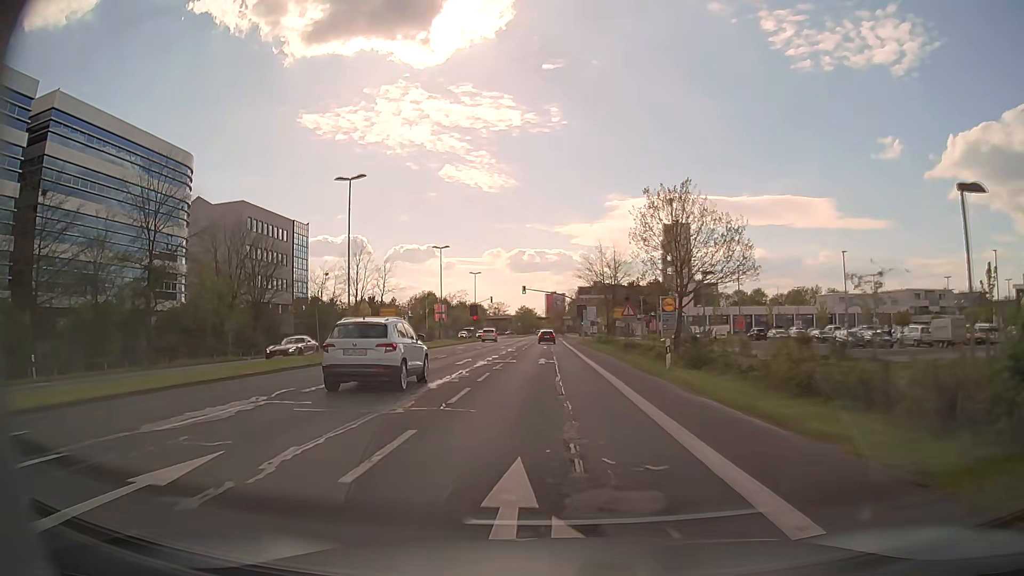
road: secondary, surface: asphalt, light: Day
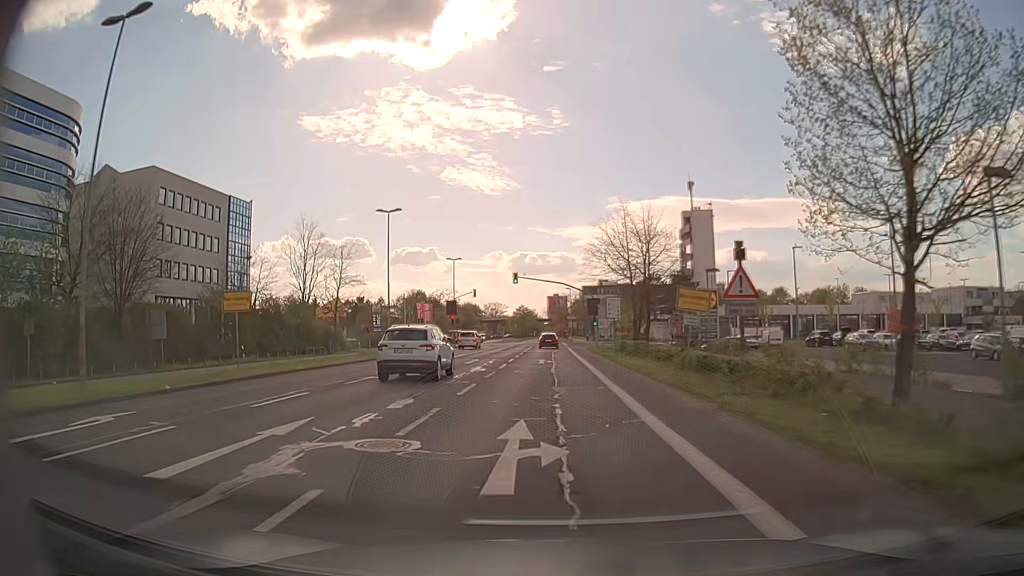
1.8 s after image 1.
(-0.1, +21.5) m; 0°
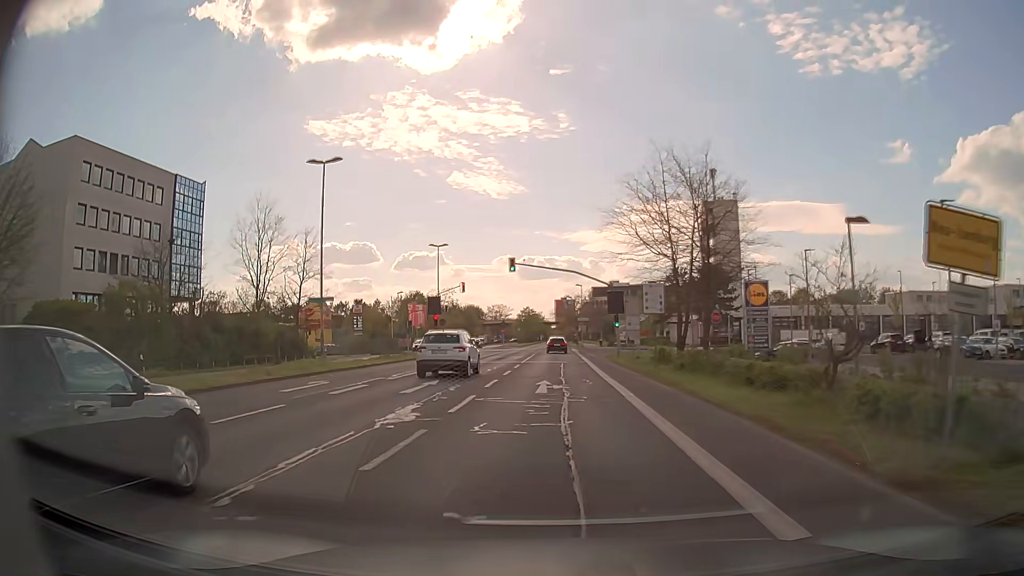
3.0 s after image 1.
(-0.1, +14.2) m; -1°
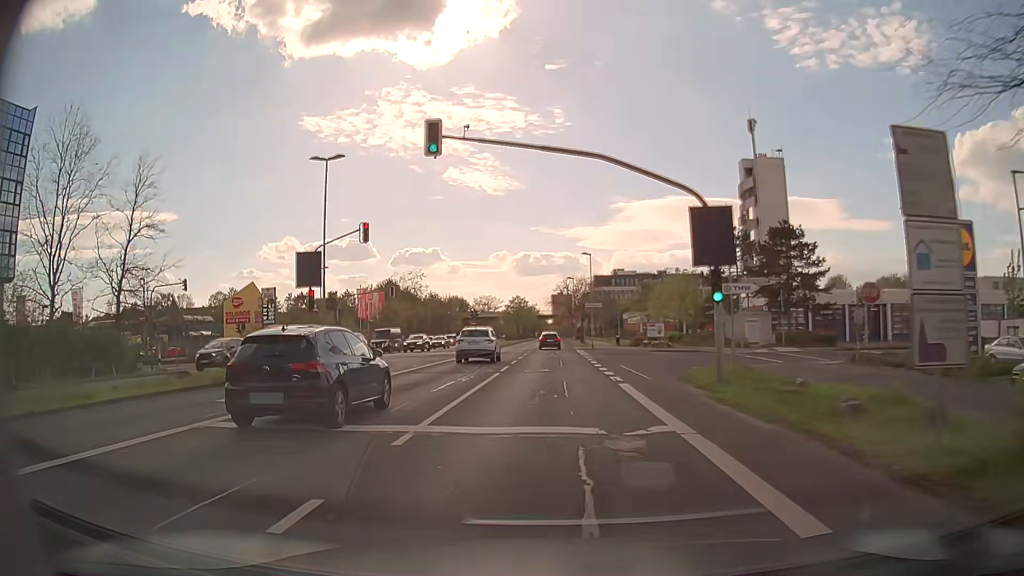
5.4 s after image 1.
(+0.2, +28.7) m; 0°
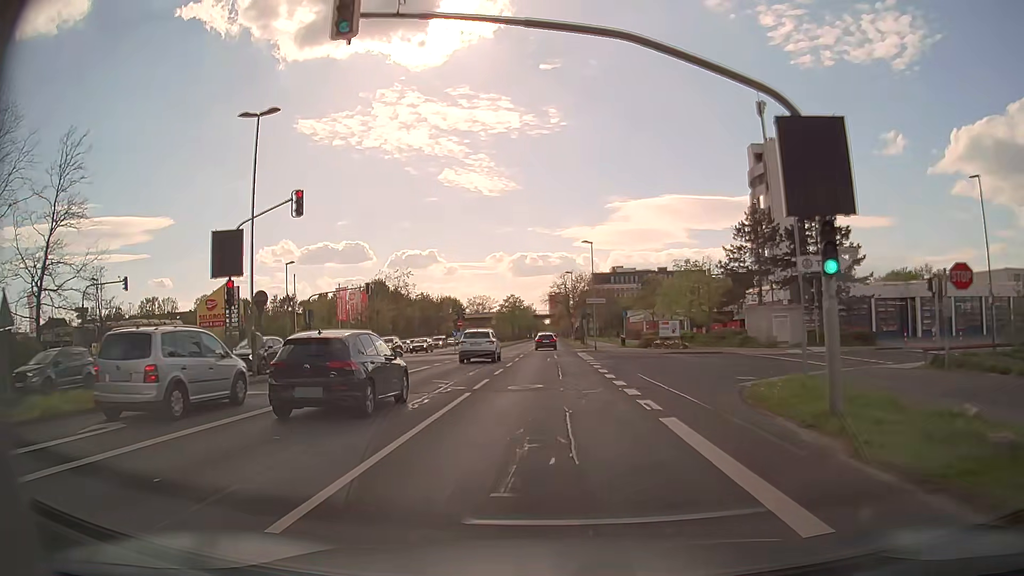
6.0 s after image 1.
(0.0, +7.3) m; 0°
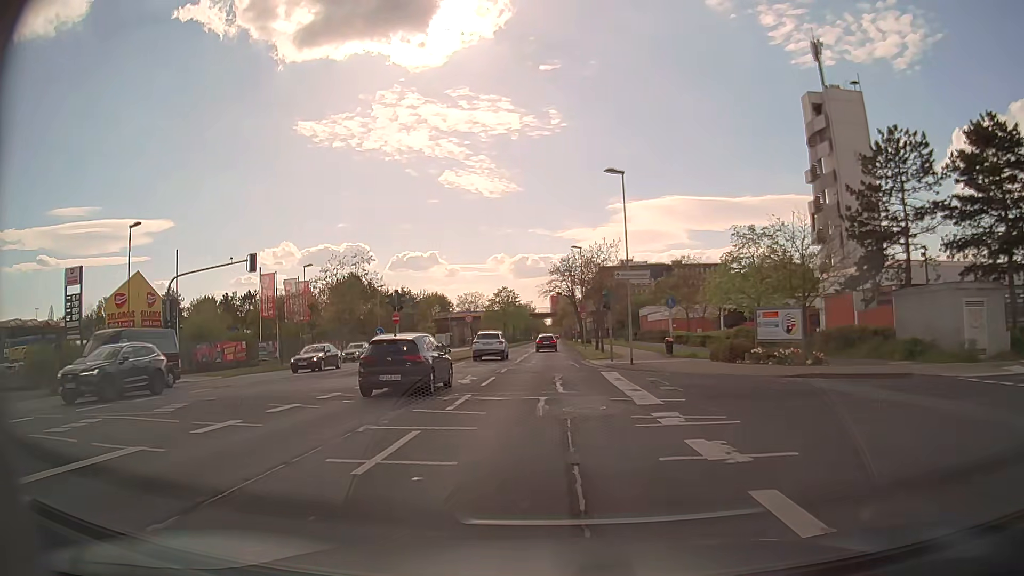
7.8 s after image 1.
(0.0, +22.0) m; +1°
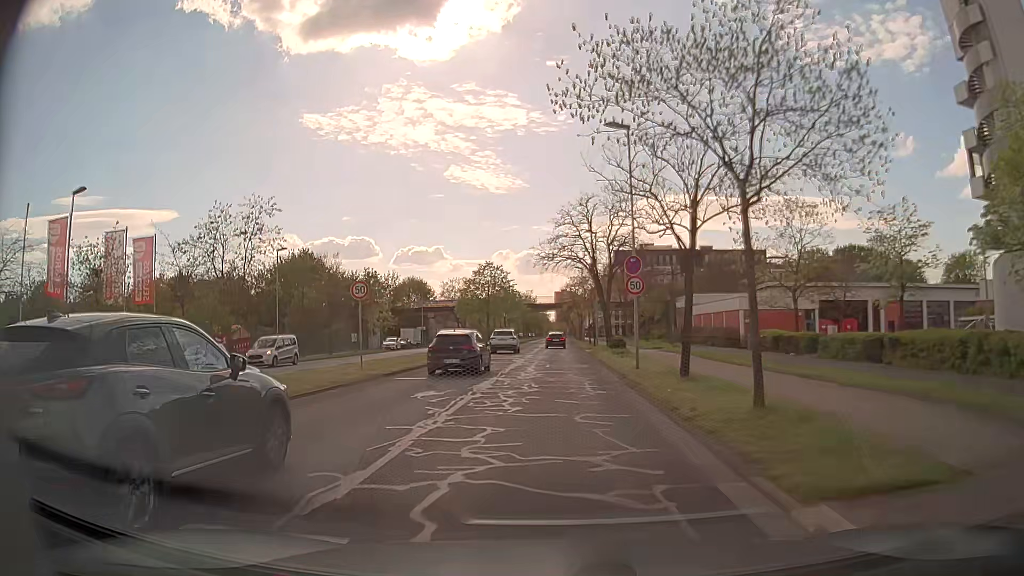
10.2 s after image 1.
(-0.6, +29.5) m; -1°
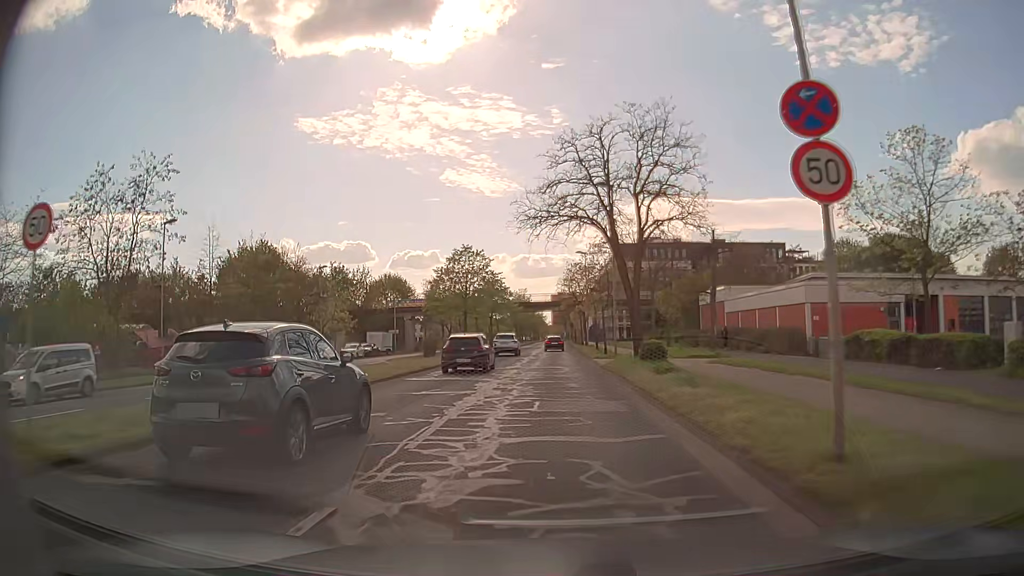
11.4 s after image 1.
(0.0, +14.7) m; 0°
(0, +10) (0, +20) (0, +30) (0, +40) (0, +50) (0, +60) (0, +70) (0, +80) (0, +90) (0, +100) m
